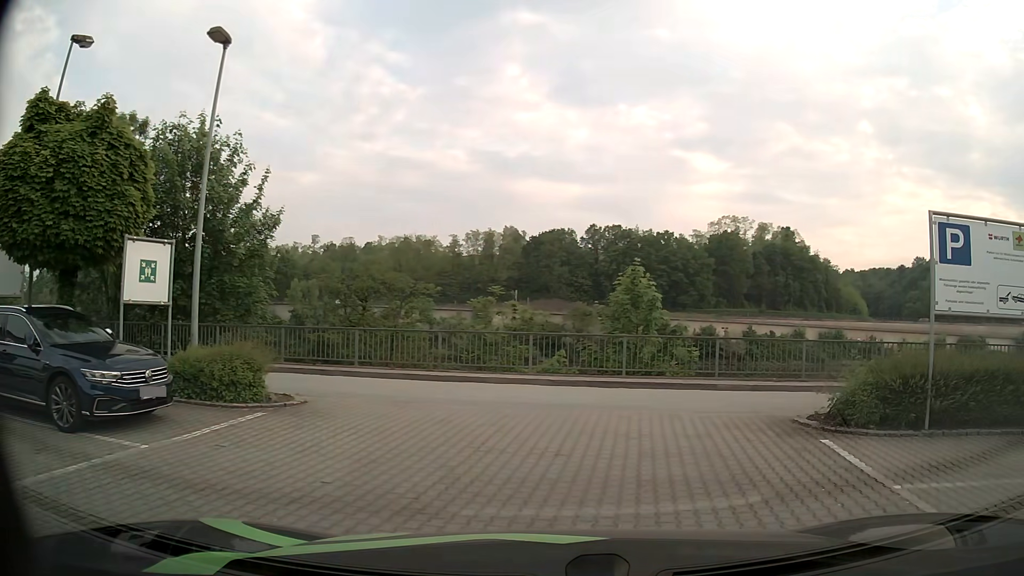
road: unclassified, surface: asphalt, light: Day
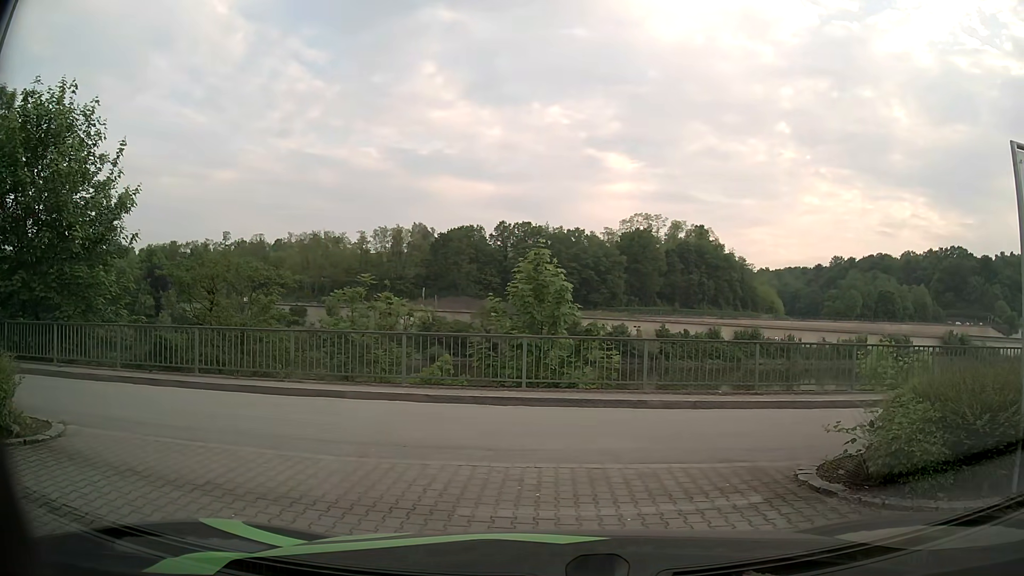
(+0.3, +3.8) m; +9°
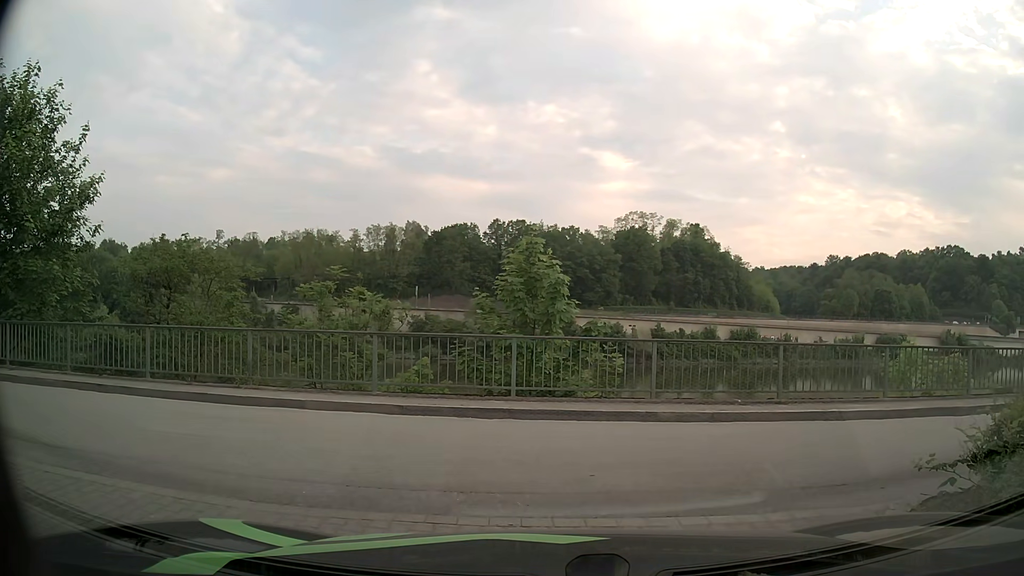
(-0.1, +1.8) m; -1°
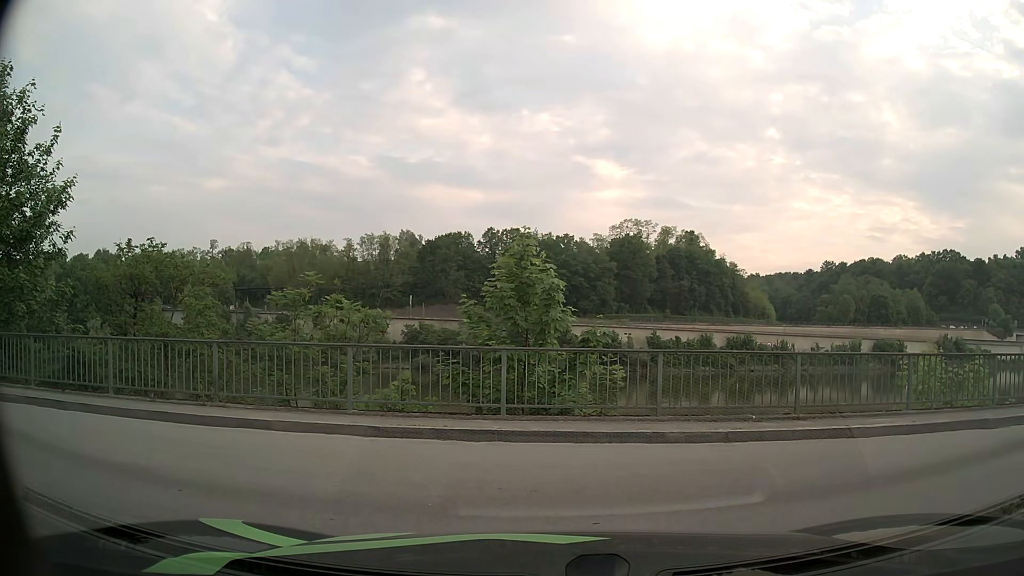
(0.0, +1.1) m; 0°
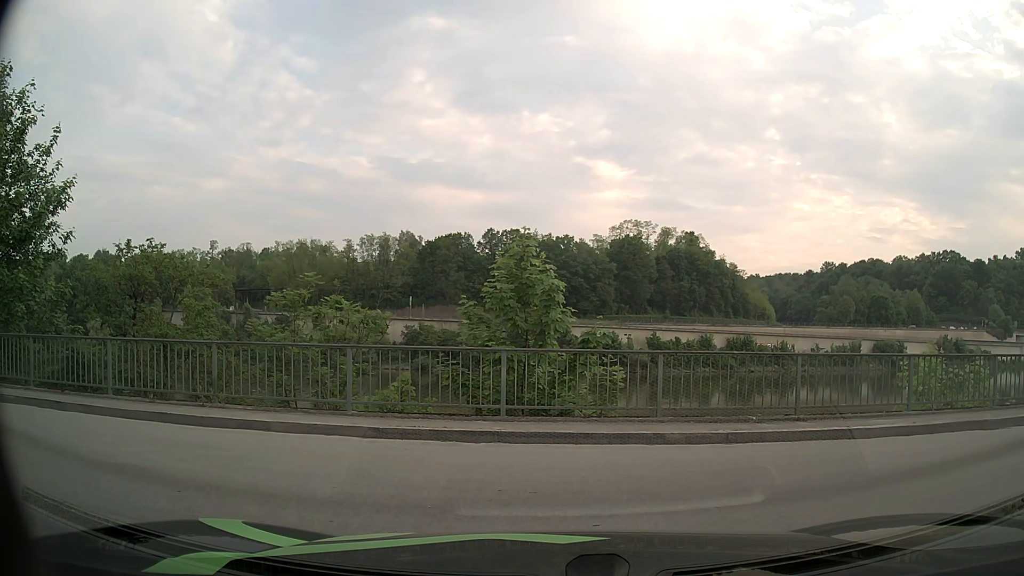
(0.0, +0.1) m; 0°
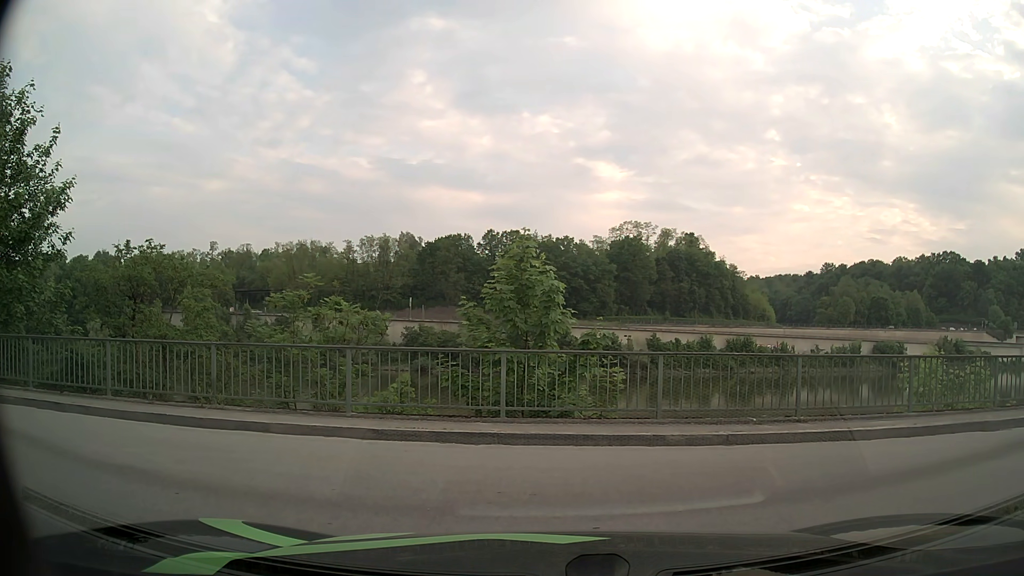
(0.0, 0.0) m; 0°
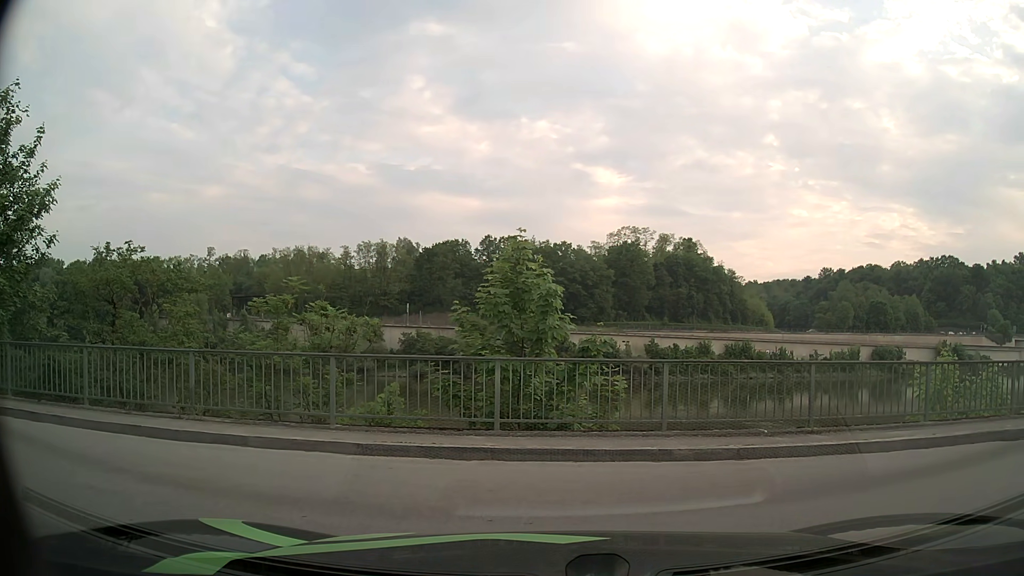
(0.0, +0.7) m; 0°
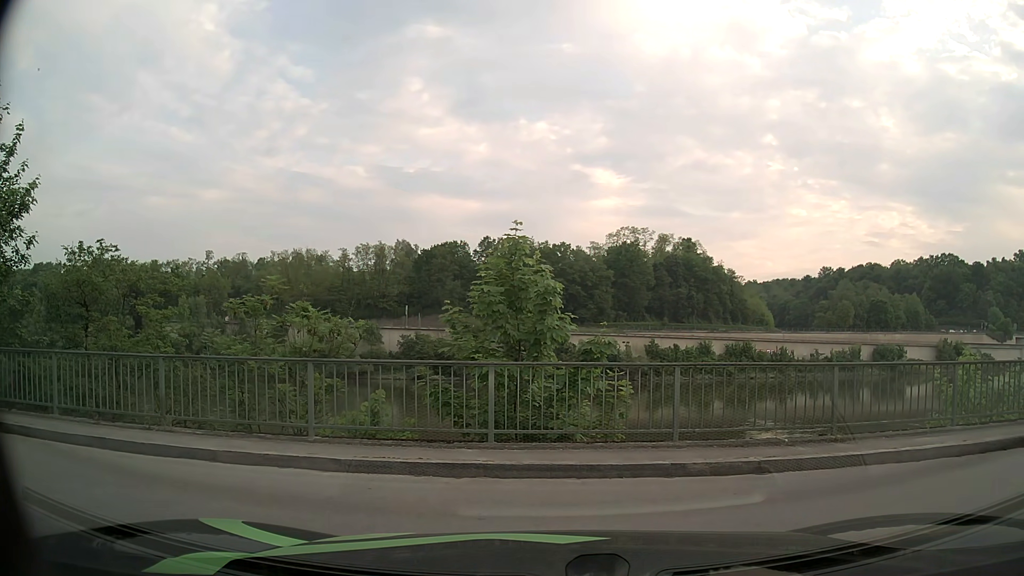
(0.0, +0.9) m; 0°
